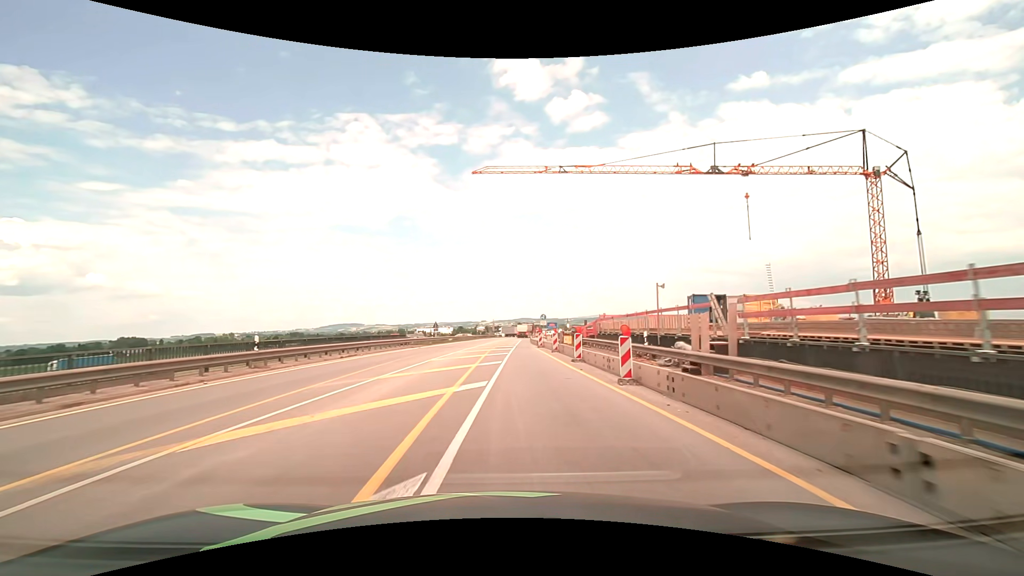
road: motorway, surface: asphalt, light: Day
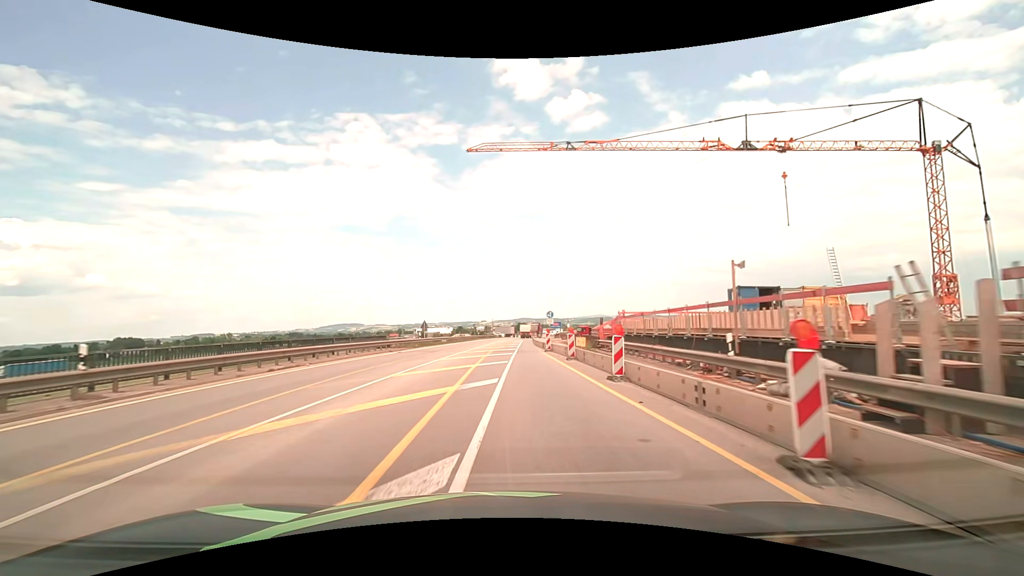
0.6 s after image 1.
(0.0, +7.7) m; 0°
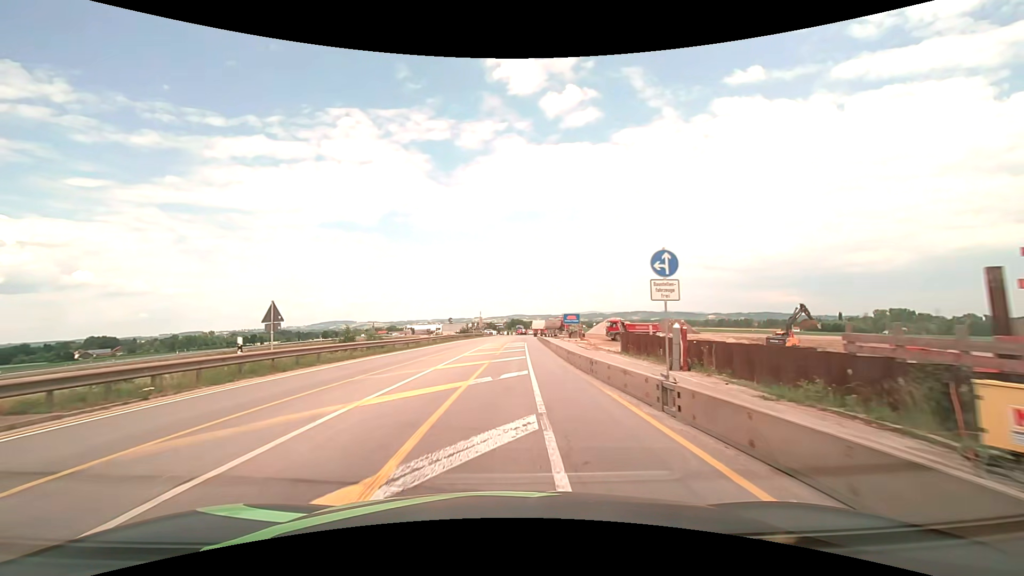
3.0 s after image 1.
(0.0, +30.7) m; +1°
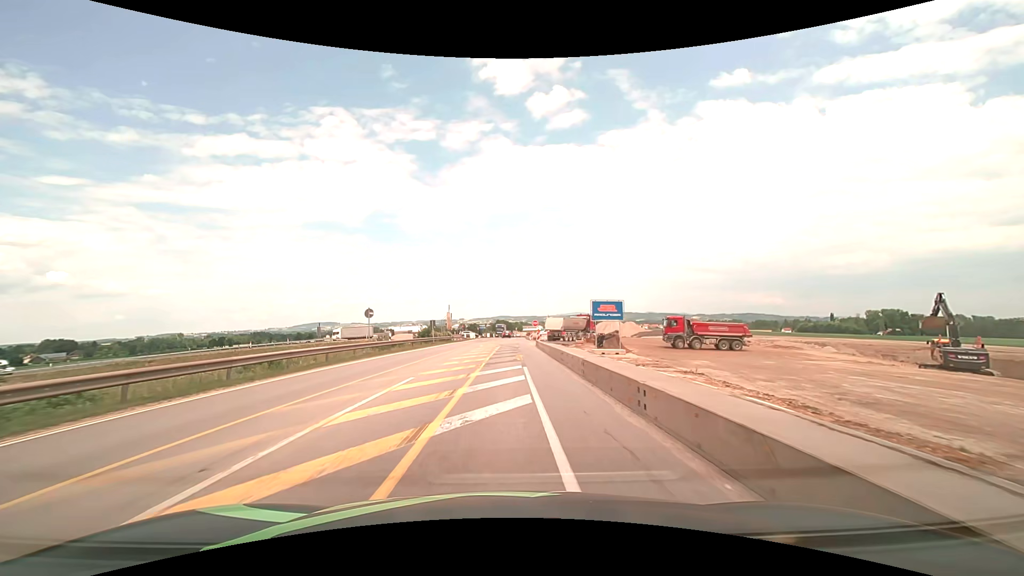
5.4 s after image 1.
(+0.5, +30.7) m; +2°
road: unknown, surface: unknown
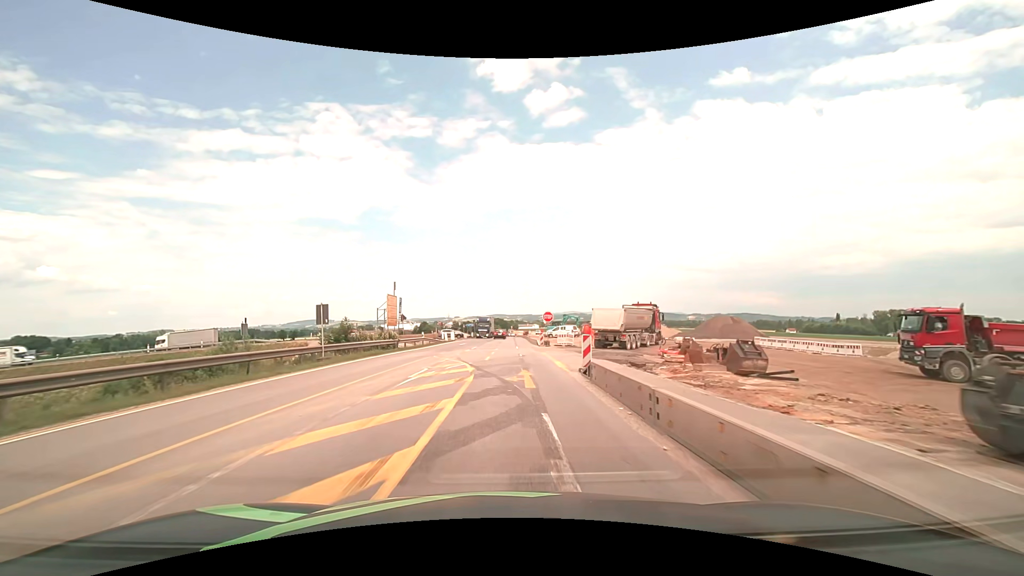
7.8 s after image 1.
(+0.1, +30.6) m; 0°
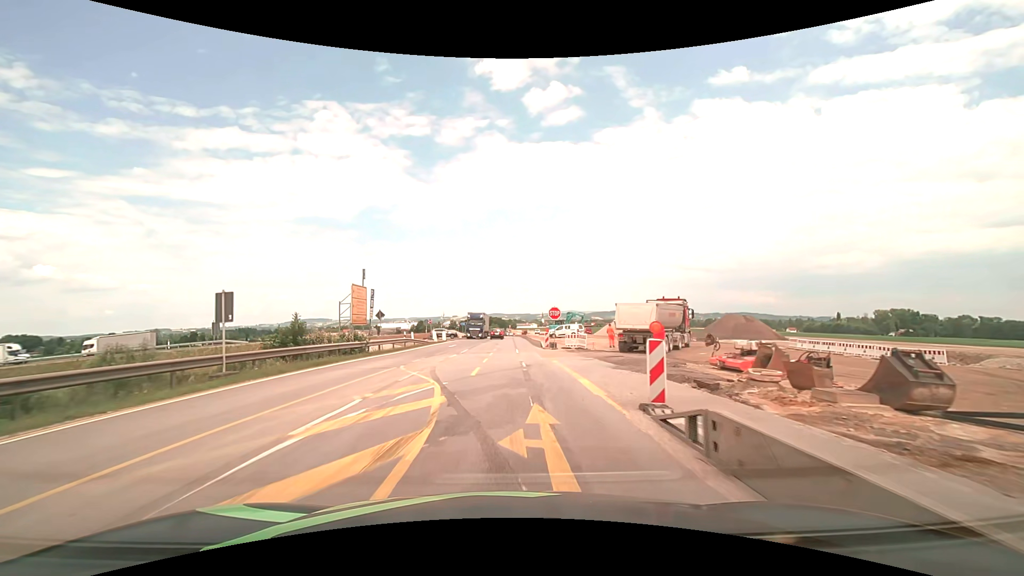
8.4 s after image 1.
(0.0, +7.7) m; 0°
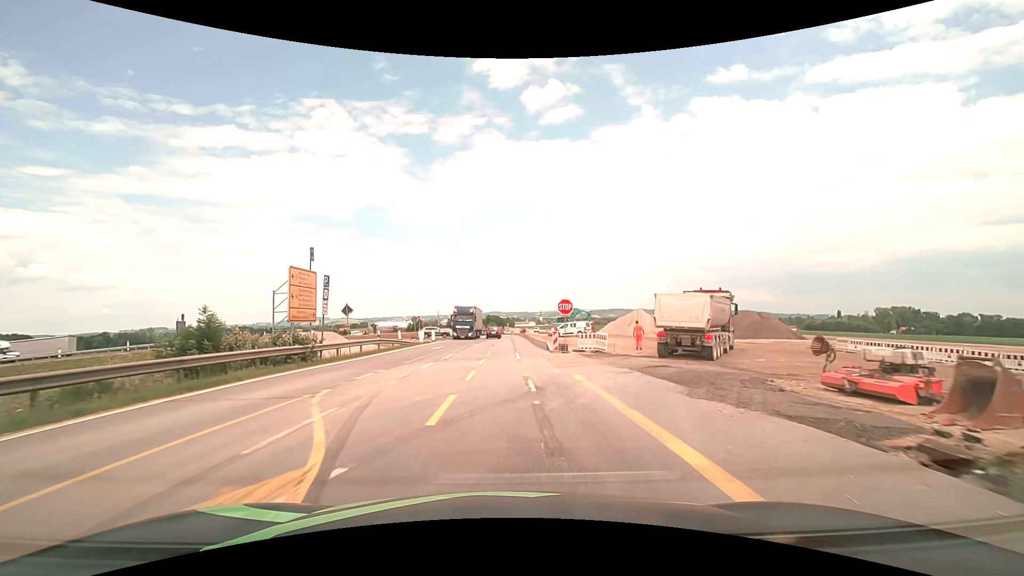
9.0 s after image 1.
(0.0, +7.7) m; 0°
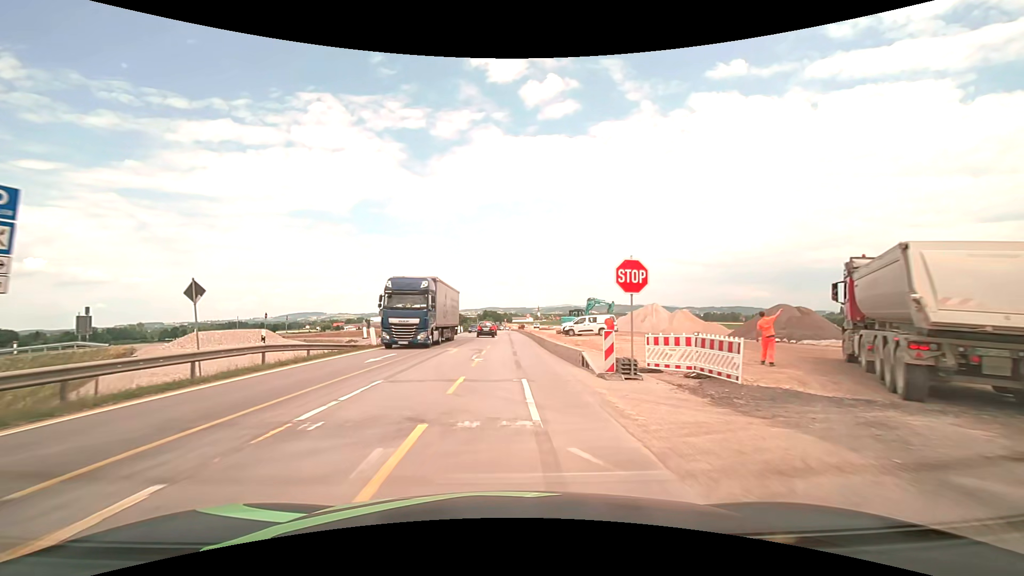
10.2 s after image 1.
(+0.1, +15.3) m; 0°
(0, +10) (0, +20) (0, +30) (0, +40) (+1, +50) (+1, +60) (+1, +70) (+1, +80) (+1, +90) (+1, +100) m
